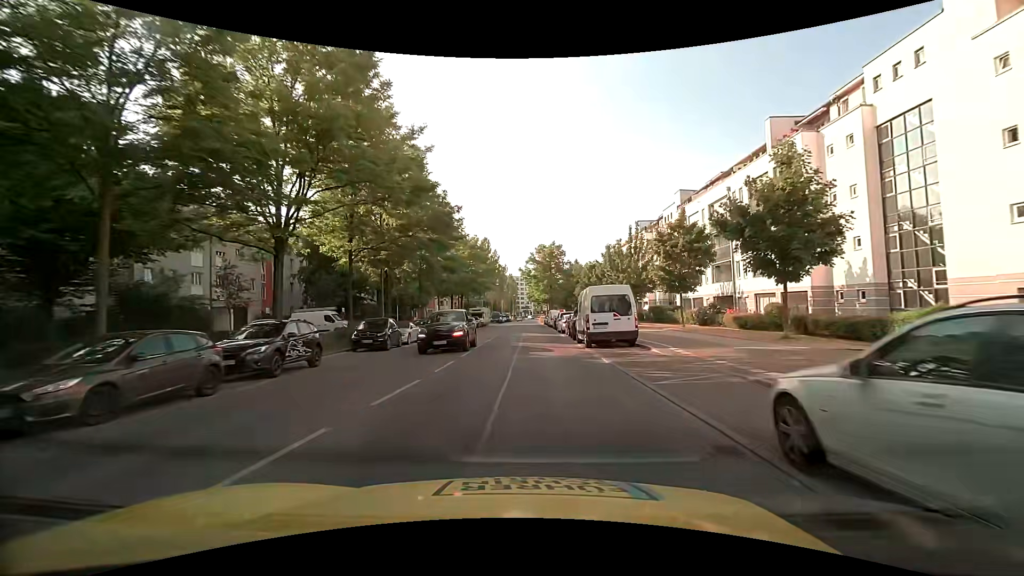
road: secondary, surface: asphalt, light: Day
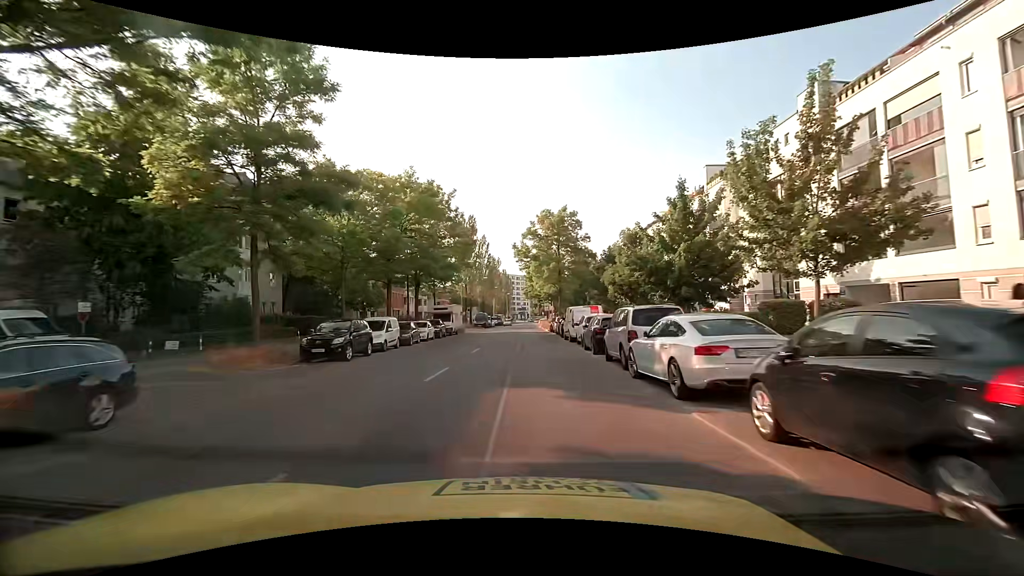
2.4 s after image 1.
(+0.3, +29.2) m; 0°
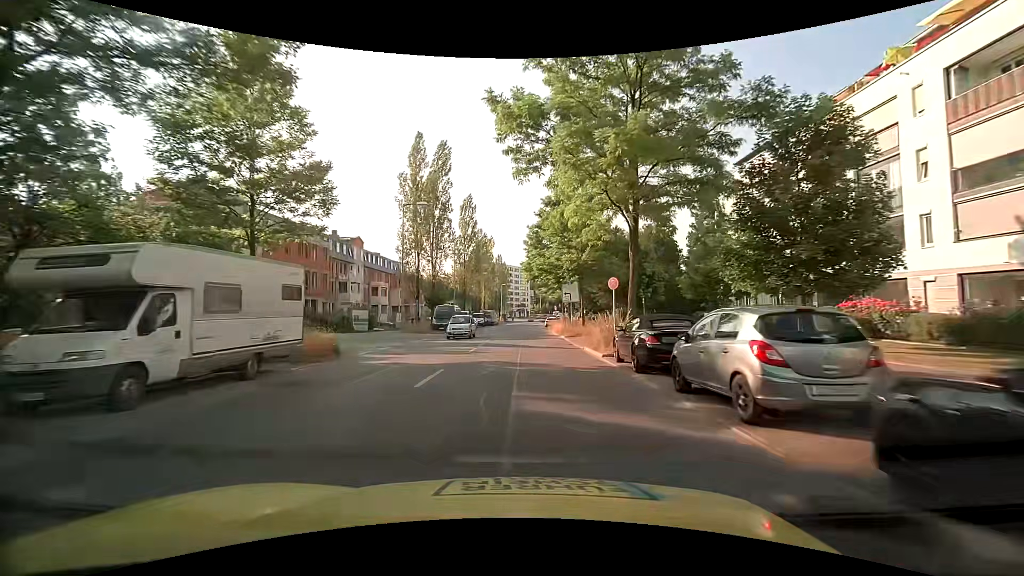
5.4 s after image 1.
(+0.1, +38.0) m; +1°
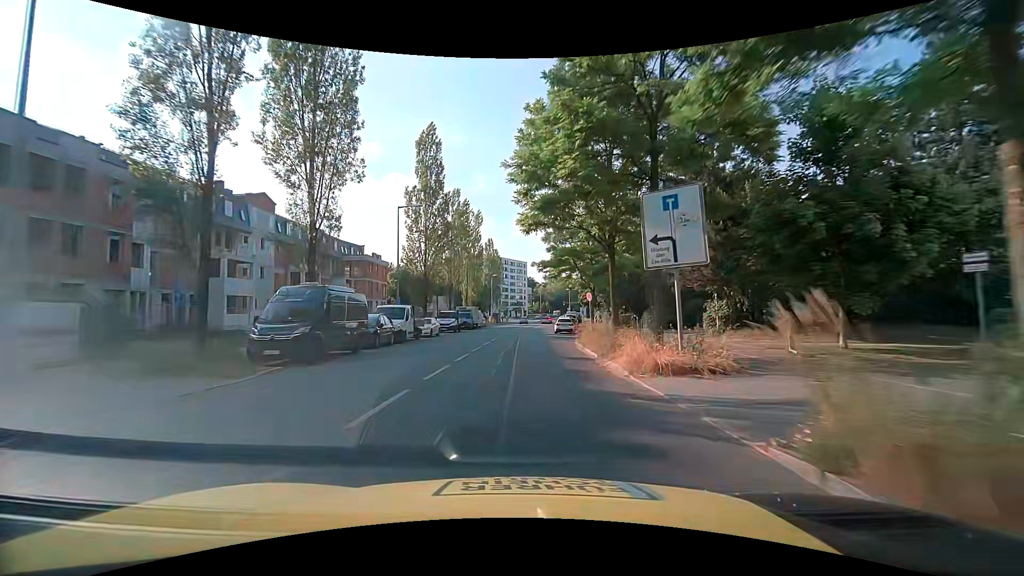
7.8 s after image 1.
(-0.1, +30.1) m; 0°
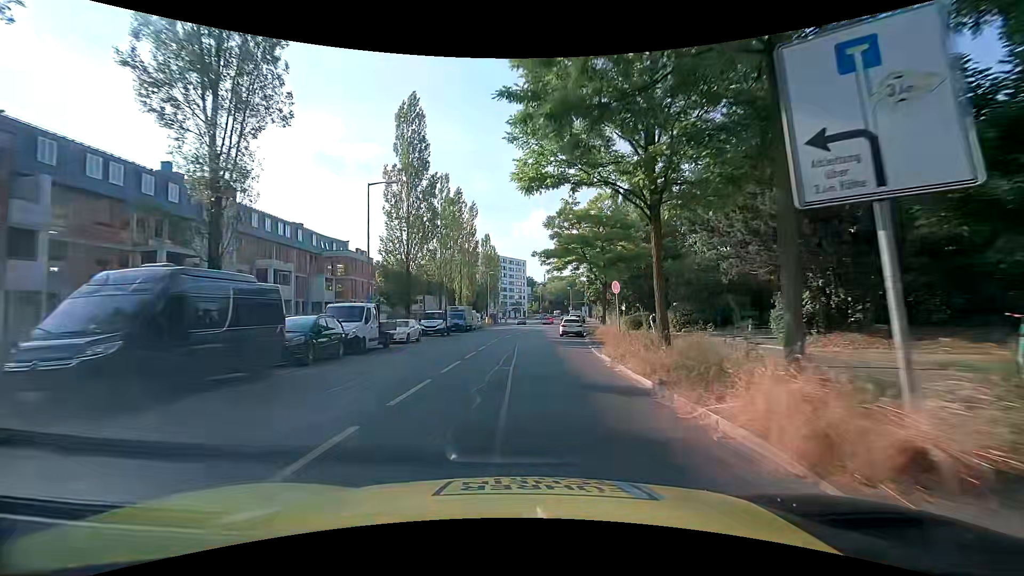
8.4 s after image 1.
(0.0, +7.4) m; +1°
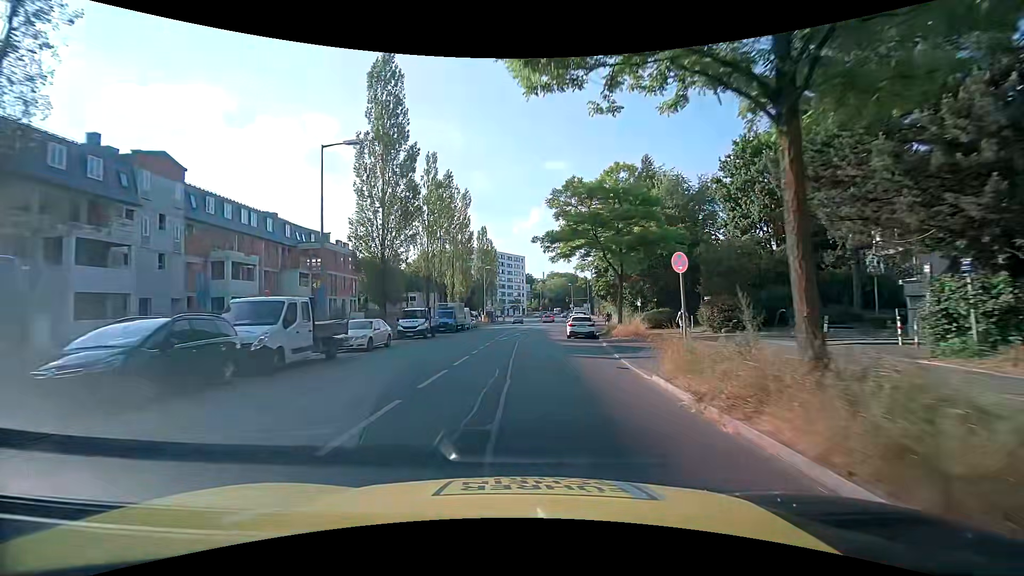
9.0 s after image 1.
(-0.1, +7.3) m; -1°
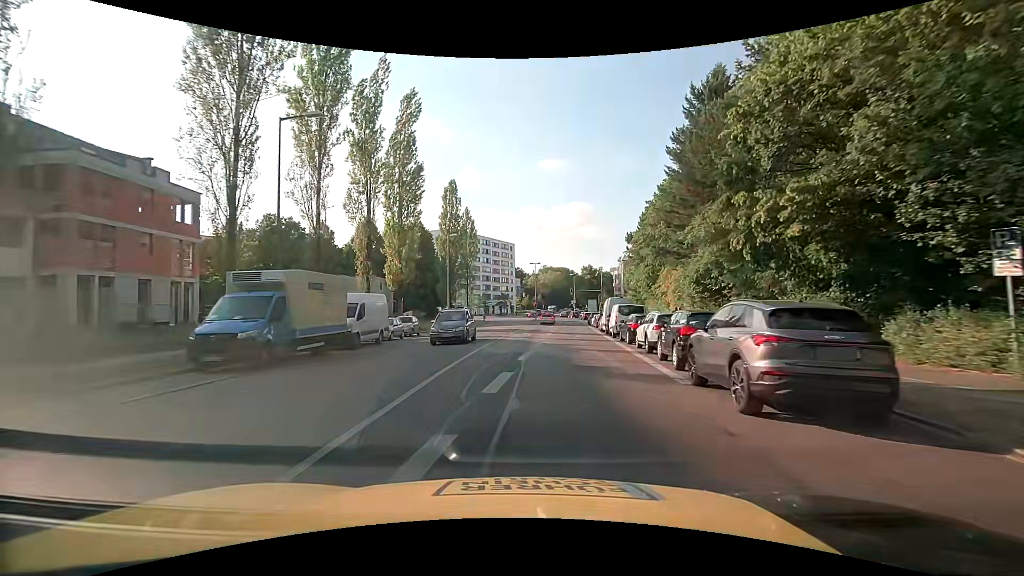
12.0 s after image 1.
(+0.4, +34.0) m; +3°
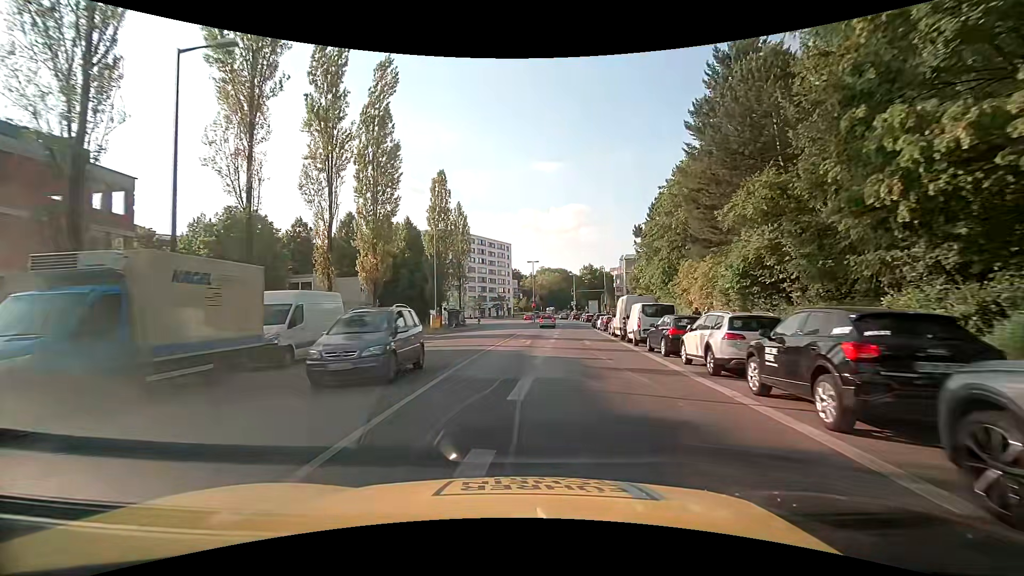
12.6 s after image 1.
(-0.1, +6.3) m; -2°
